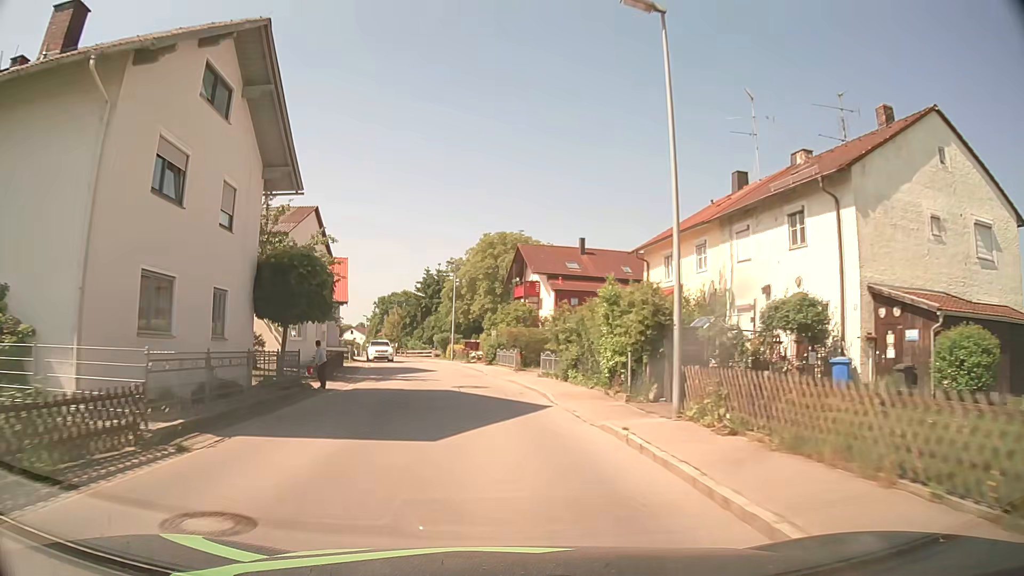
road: tertiary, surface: asphalt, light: Day
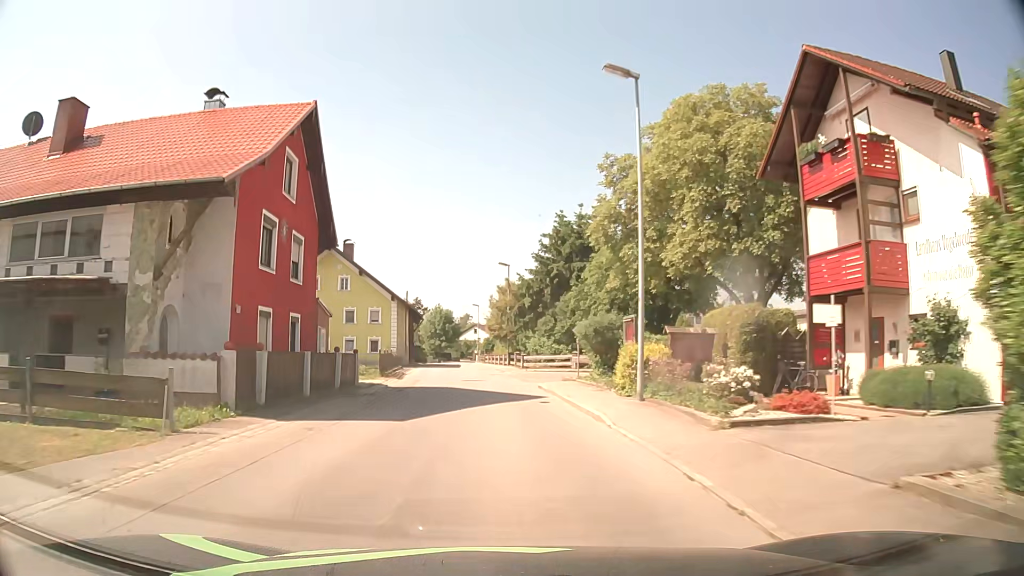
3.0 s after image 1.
(-3.9, +40.1) m; -12°
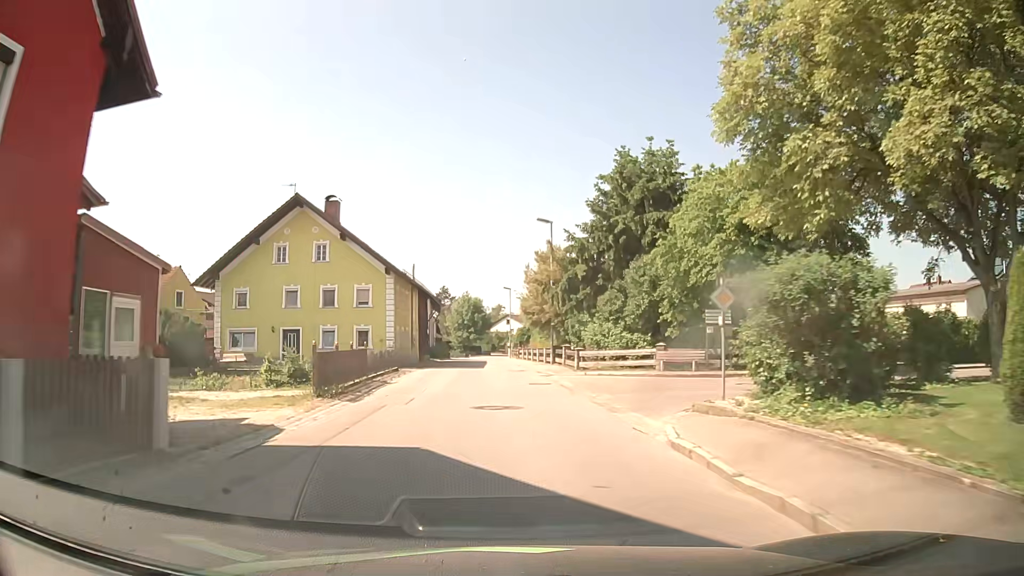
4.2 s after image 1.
(-0.4, +16.1) m; -3°
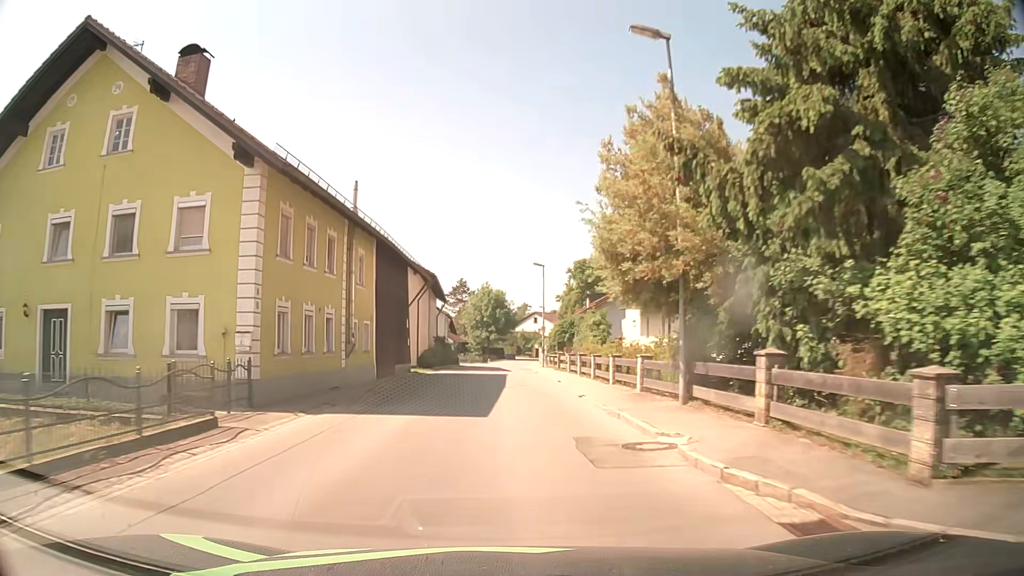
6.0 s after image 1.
(-0.5, +24.5) m; -3°
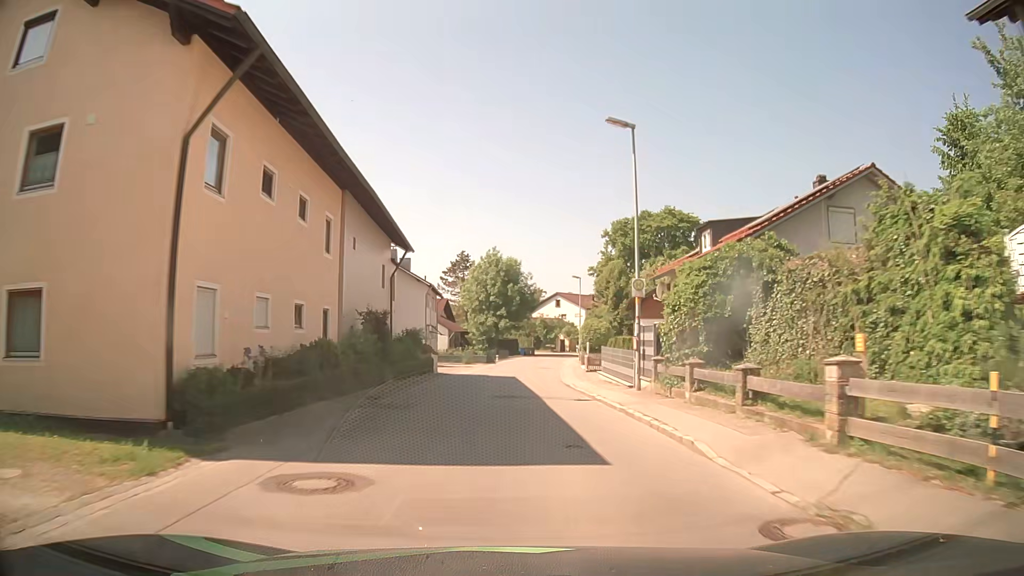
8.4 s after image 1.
(-0.5, +33.6) m; -1°
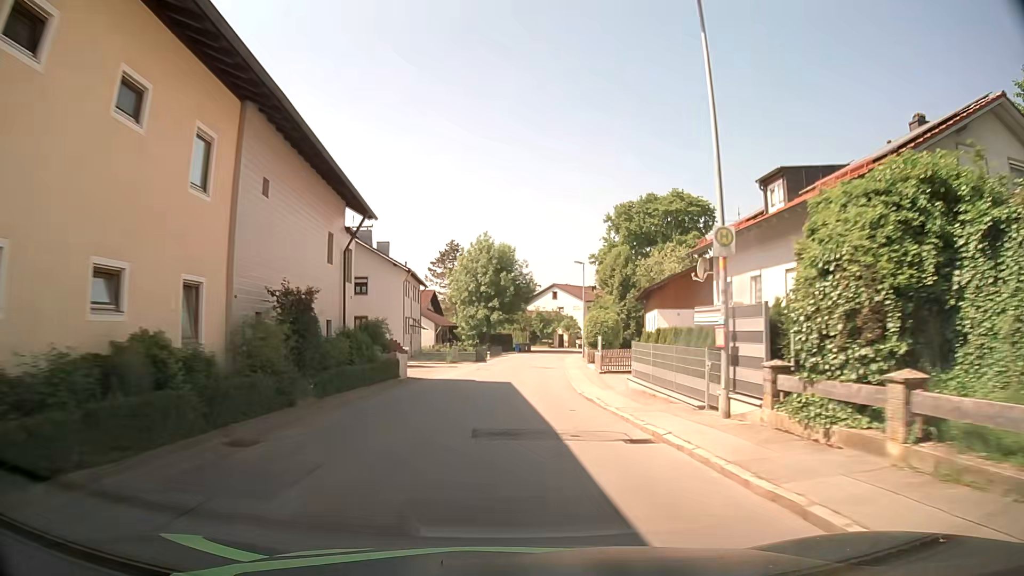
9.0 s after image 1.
(0.0, +8.5) m; +1°
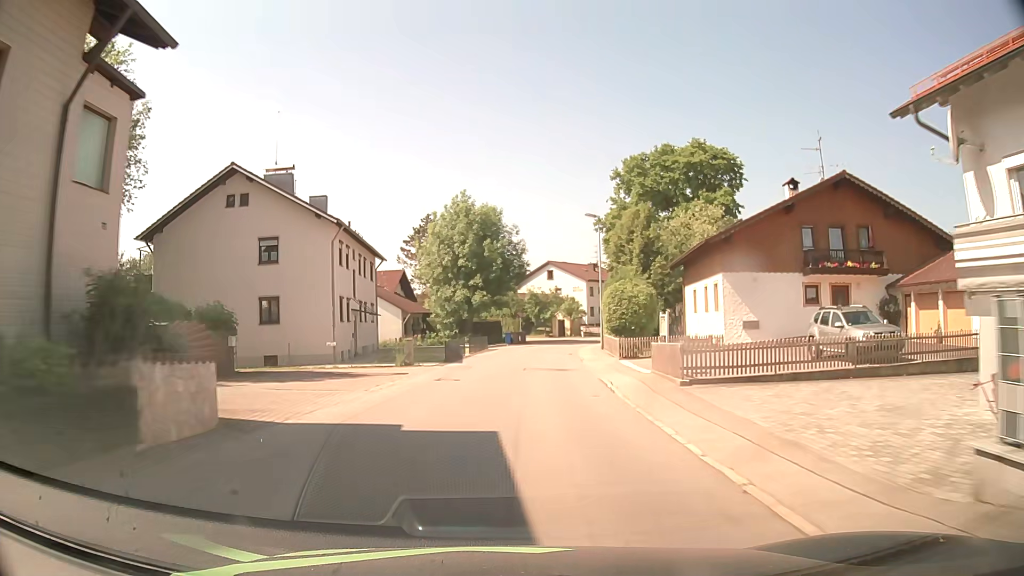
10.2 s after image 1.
(0.0, +16.7) m; 0°
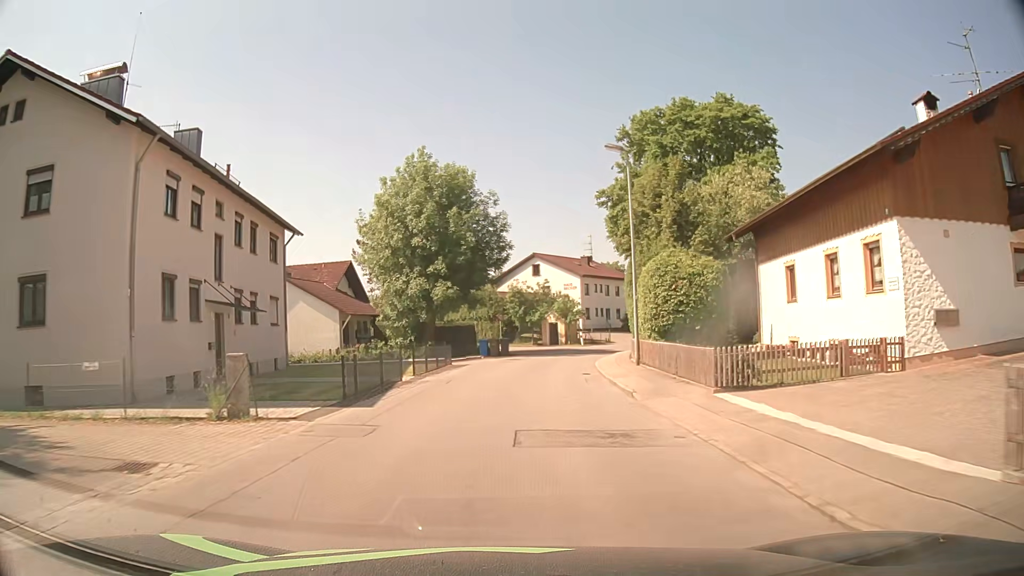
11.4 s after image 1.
(+0.2, +16.2) m; +2°
(0, +10) (+1, +20) (+2, +30) (+4, +40) (+8, +49) (+13, +58) (+18, +66) (+24, +74) (+30, +82) (+36, +90) m
